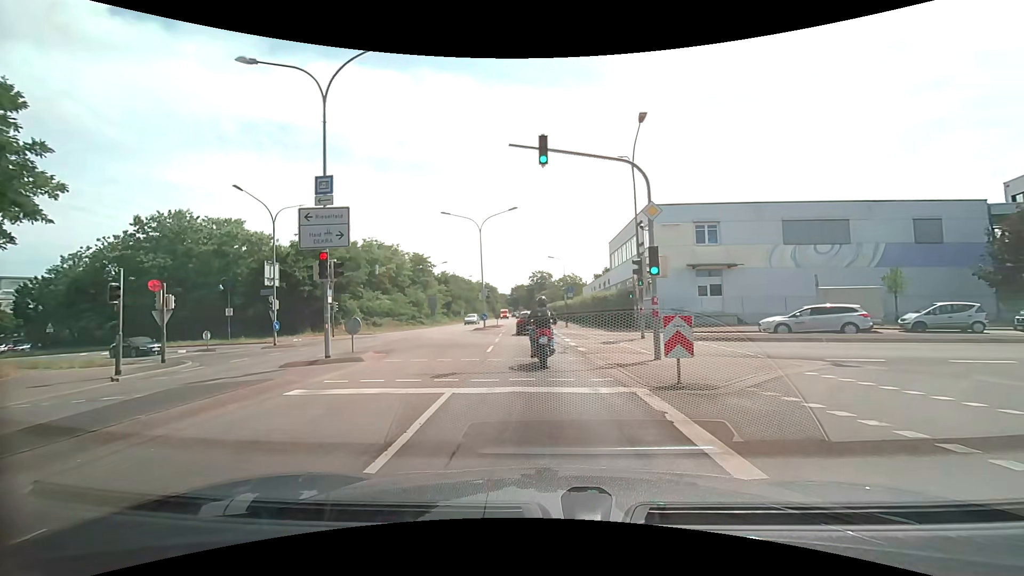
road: secondary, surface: asphalt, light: Day
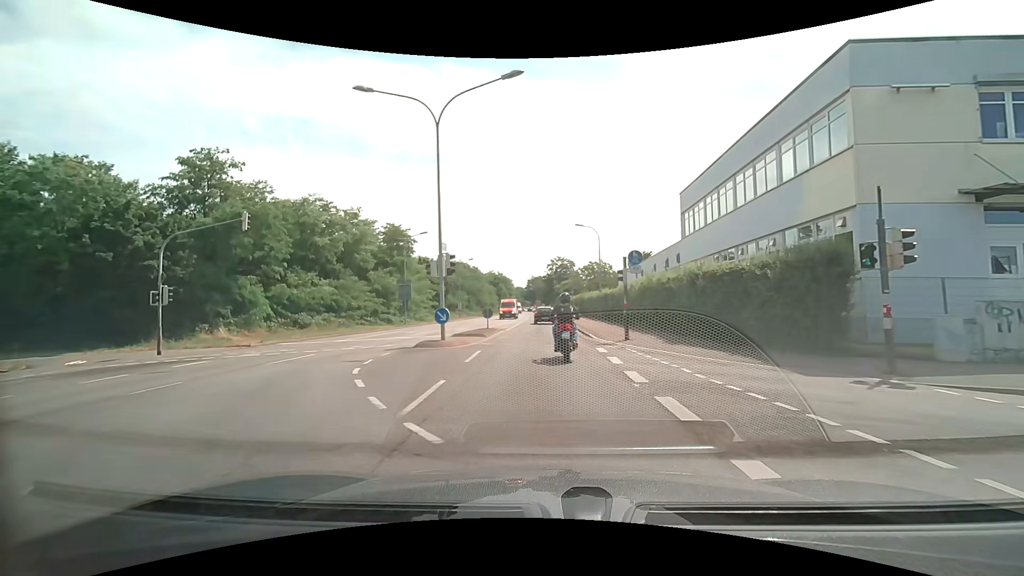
(-0.7, +23.3) m; -2°
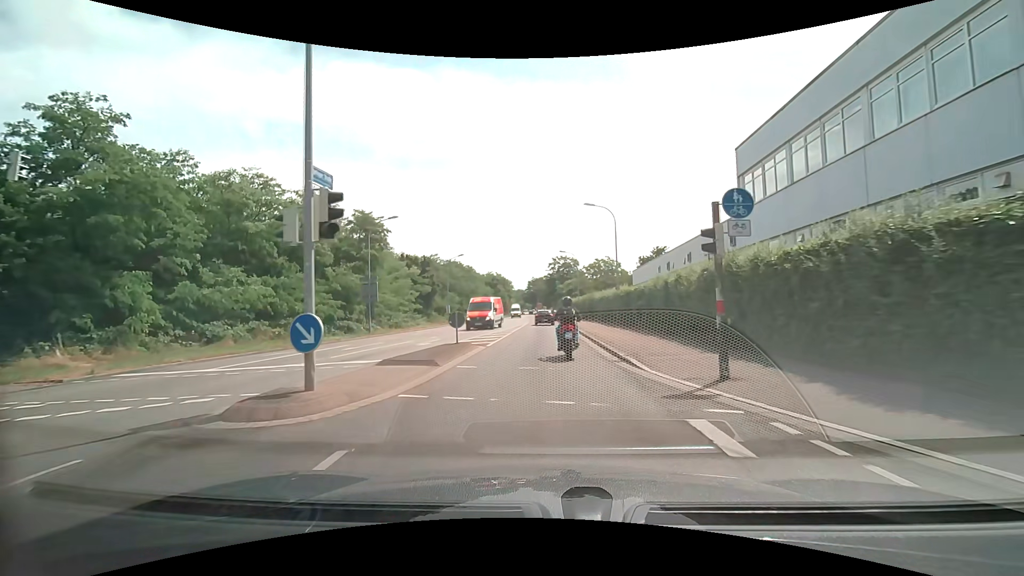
(0.0, +10.5) m; -1°
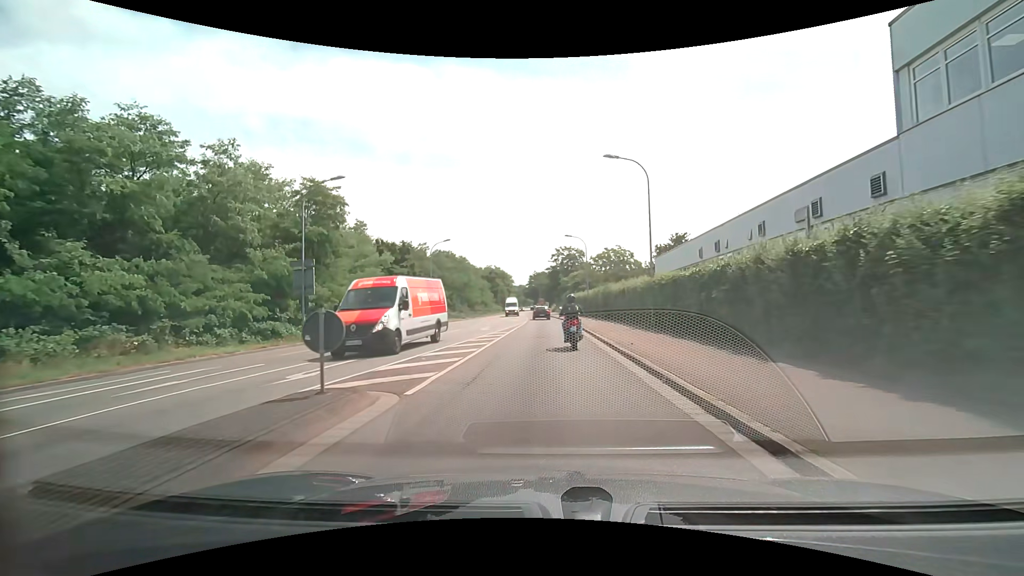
(+0.1, +11.2) m; 0°
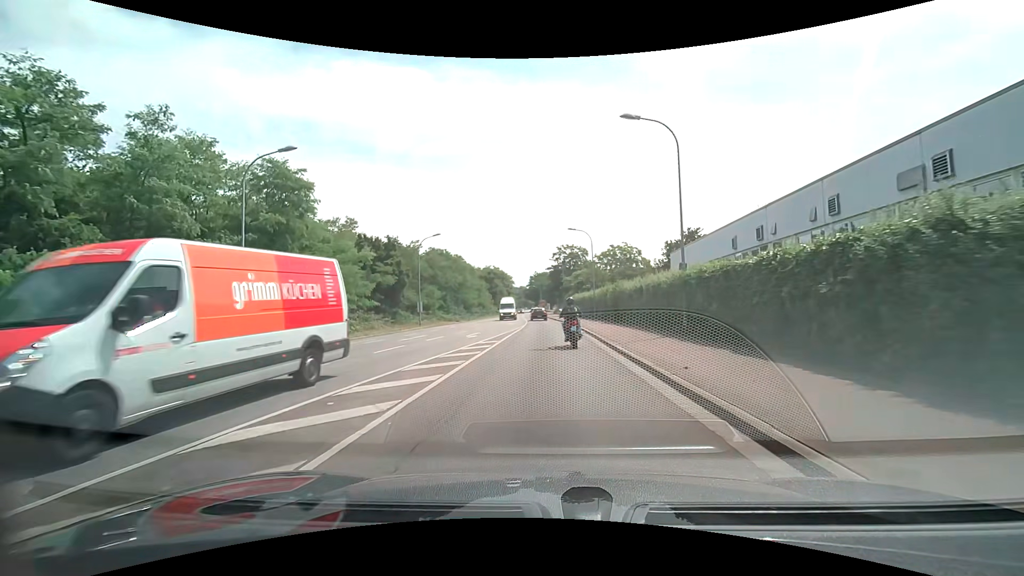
(0.0, +5.8) m; 0°
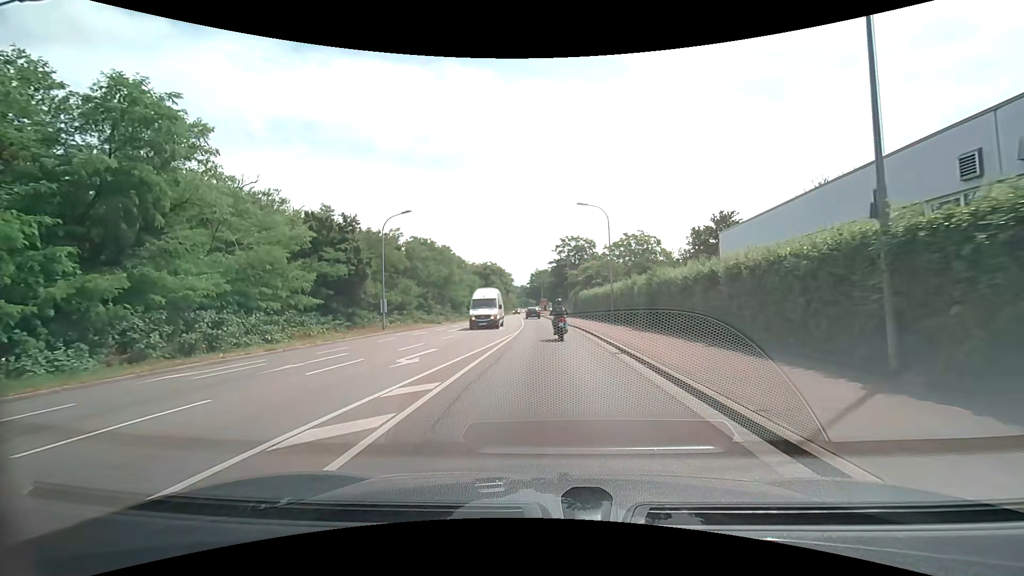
(0.0, +11.8) m; 0°
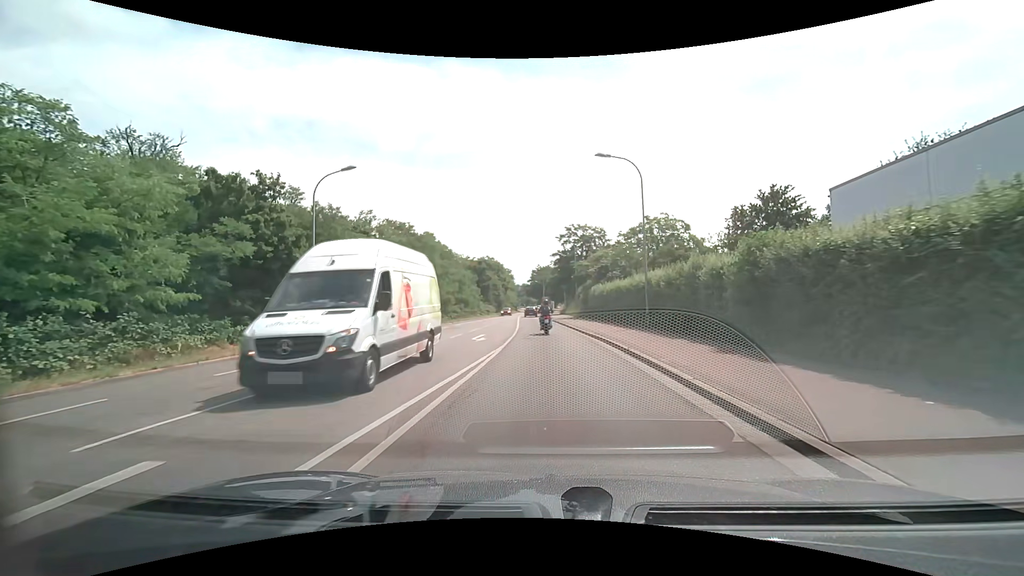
(0.0, +12.1) m; 0°
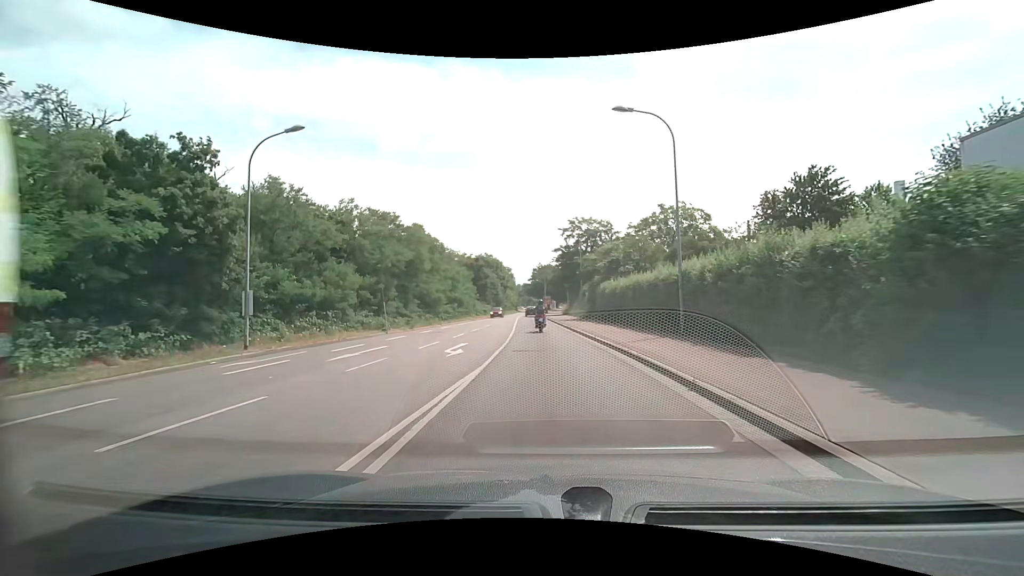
(0.0, +6.1) m; +1°
(0, +10) (0, +20) (-1, +30) (-1, +40) (-1, +50) (-2, +60) (-2, +70) (-3, +80) (-3, +90) (-3, +100) m
